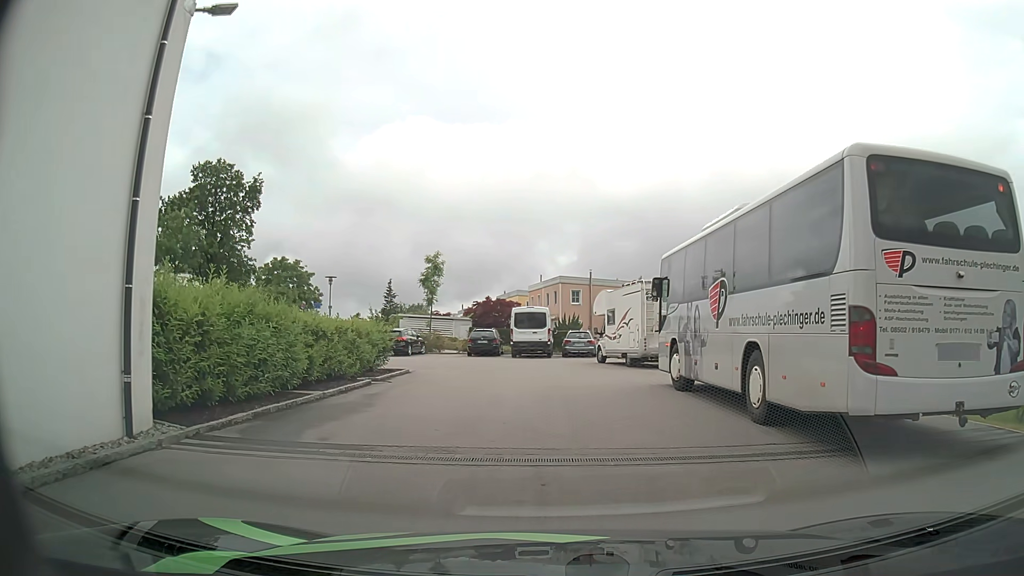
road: residential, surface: asphalt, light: Day
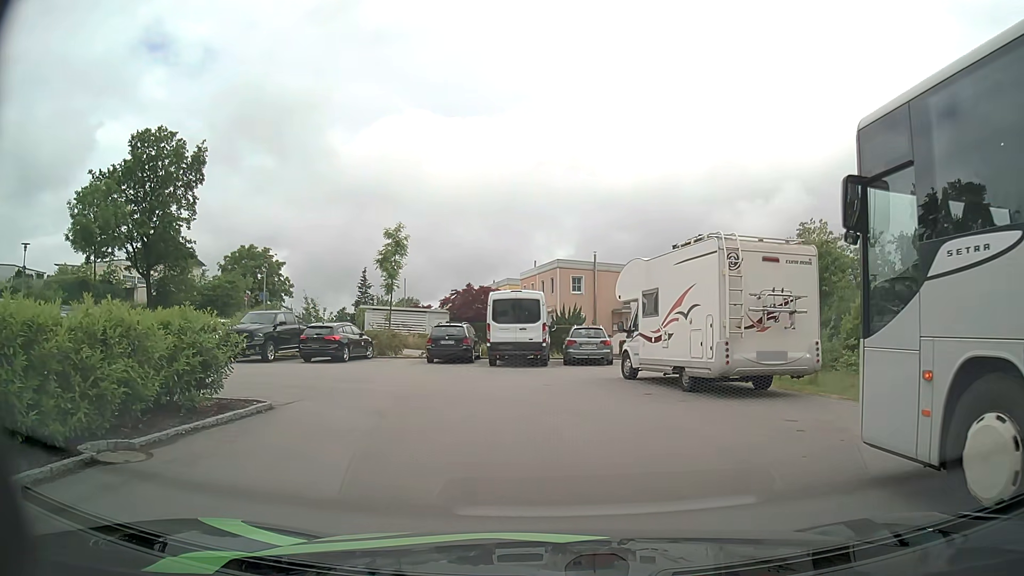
(+0.1, +11.0) m; +2°
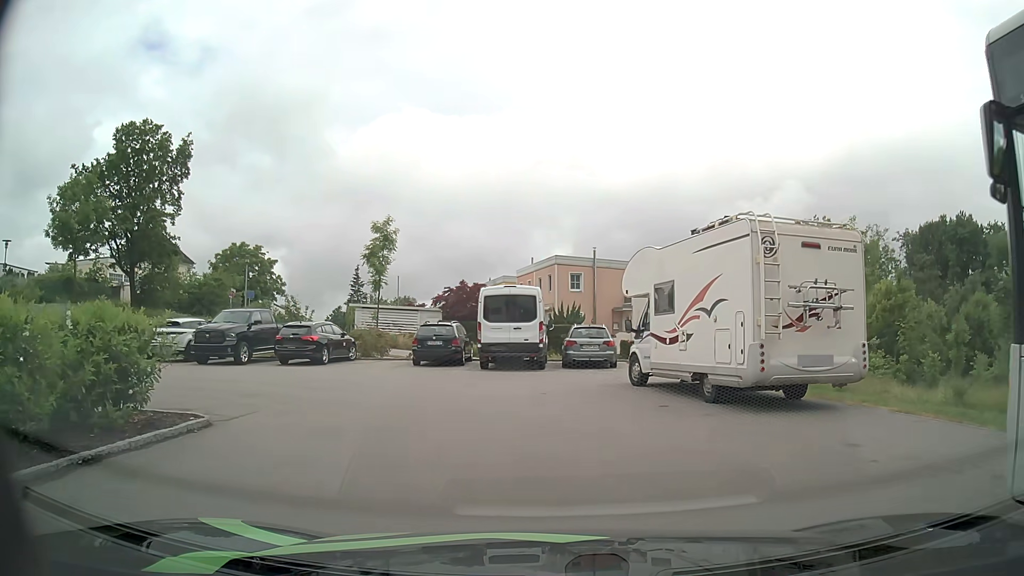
(0.0, +2.2) m; +1°
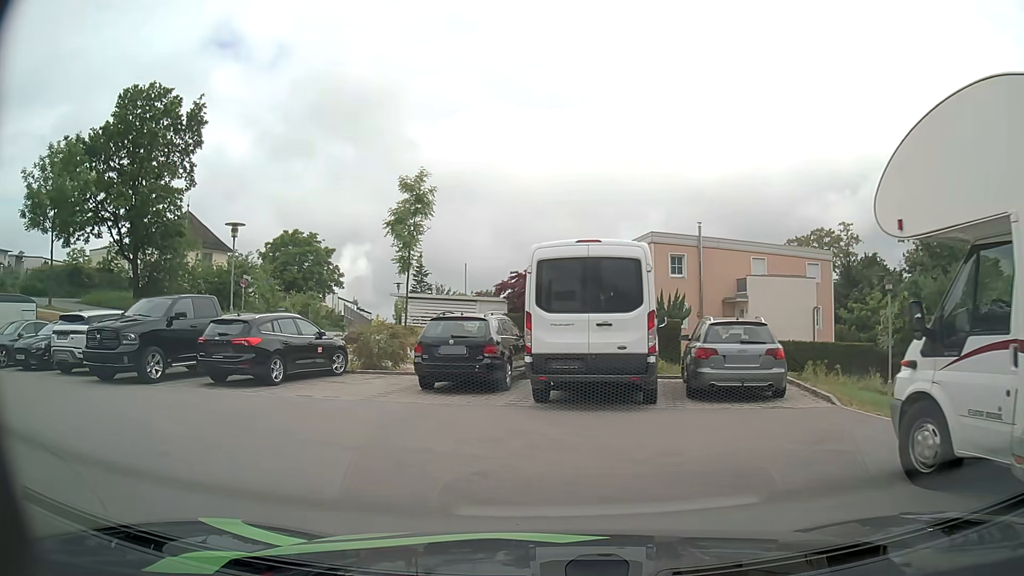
(-0.5, +10.0) m; -9°
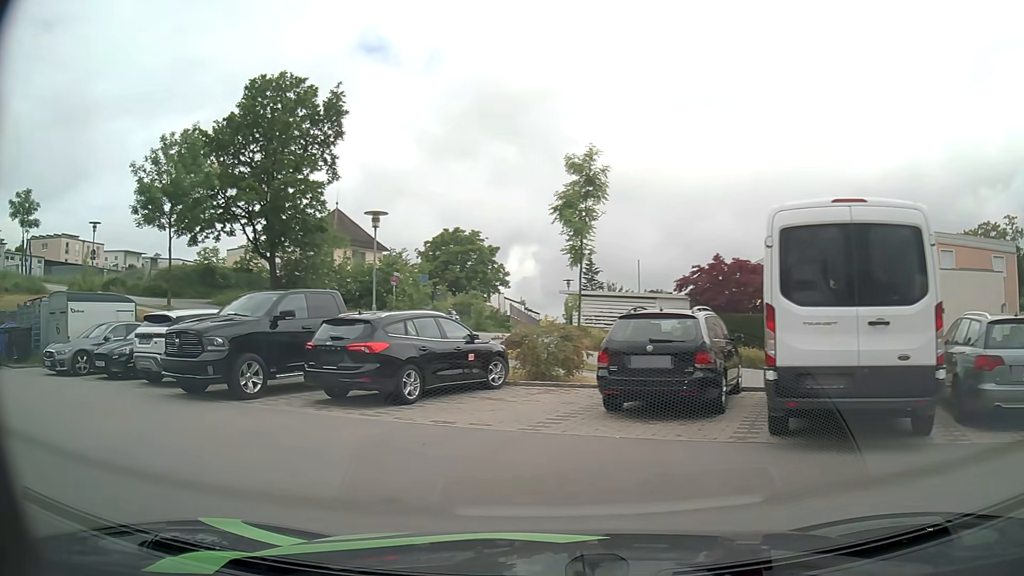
(-0.4, +3.4) m; -14°
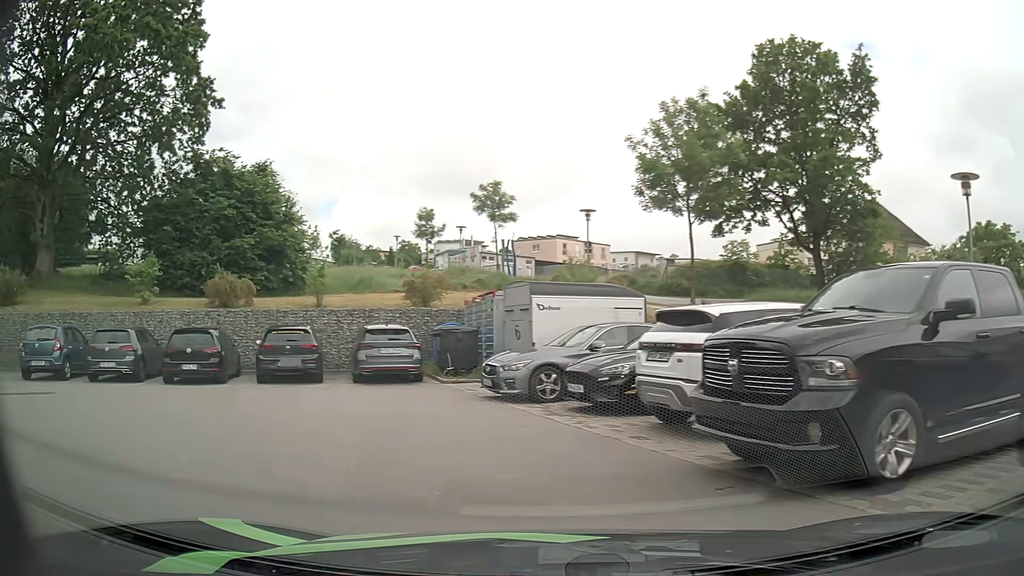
(-2.5, +6.1) m; -45°
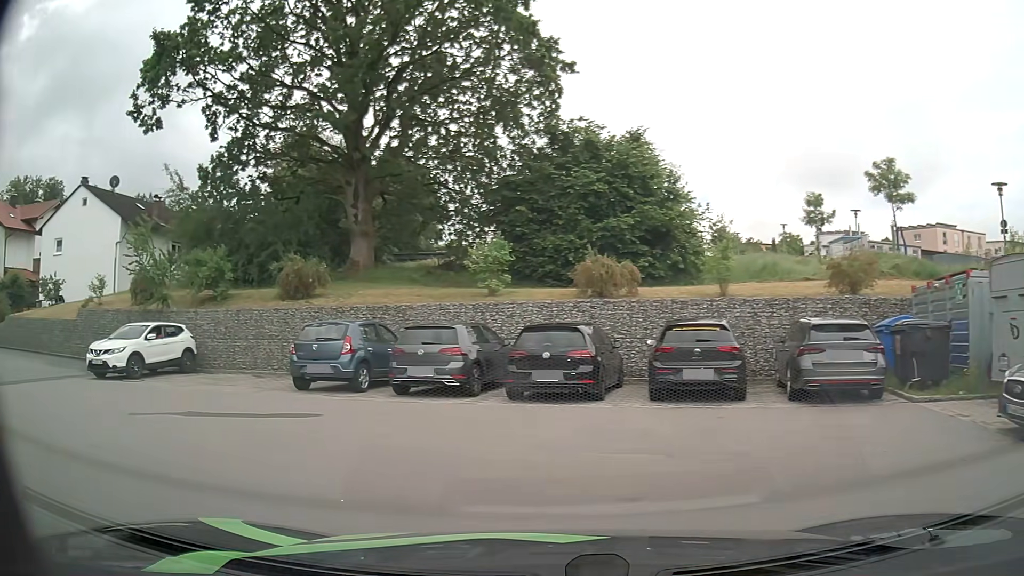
(-1.5, +5.0) m; -33°
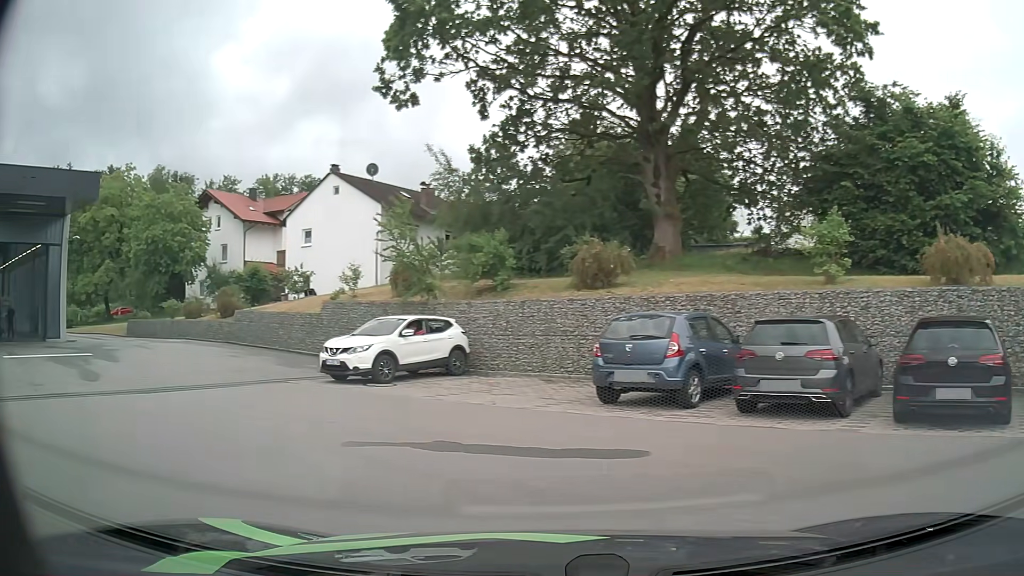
(-0.8, +3.6) m; -24°
